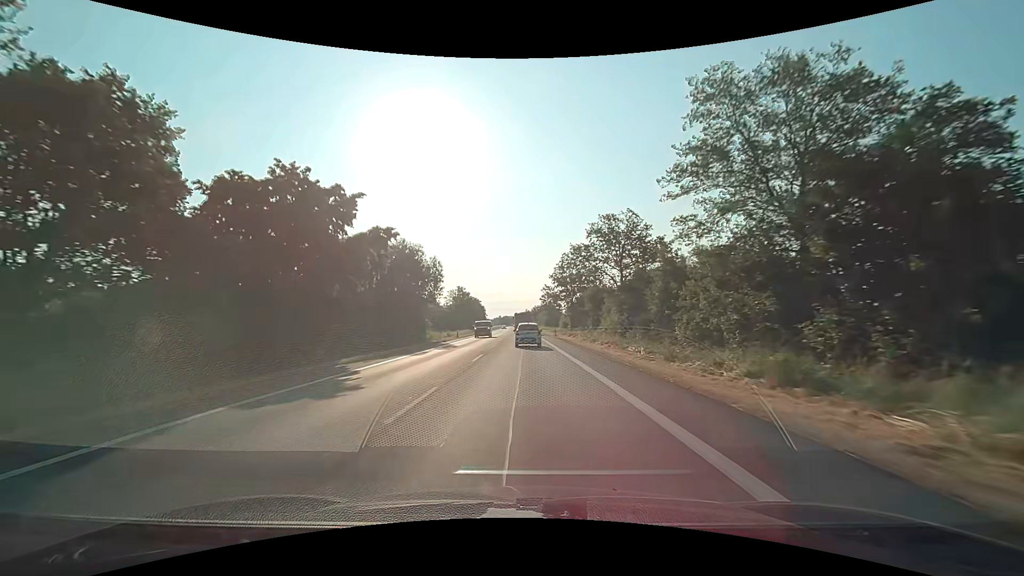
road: primary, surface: asphalt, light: Day
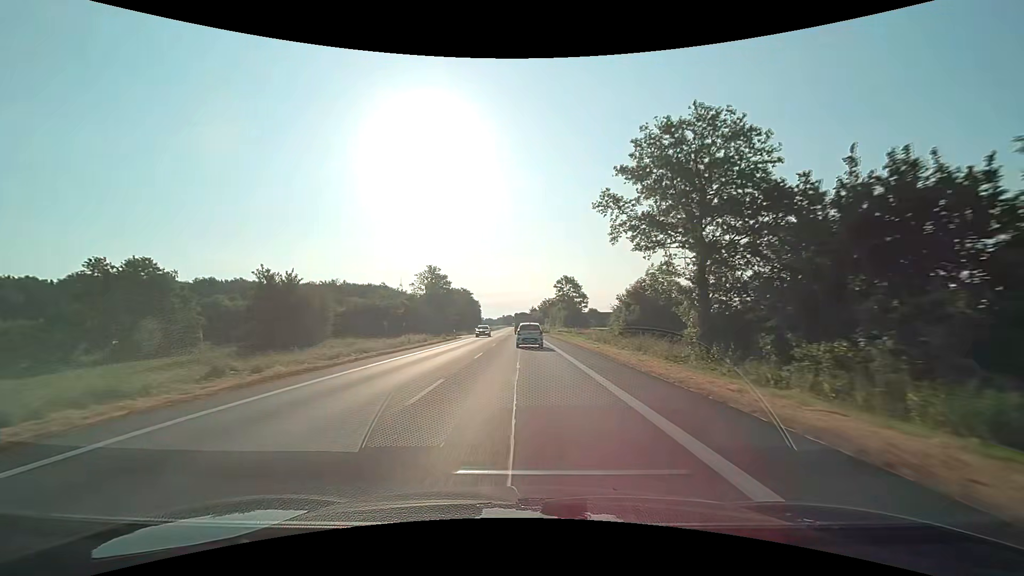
(-0.2, +58.6) m; -1°
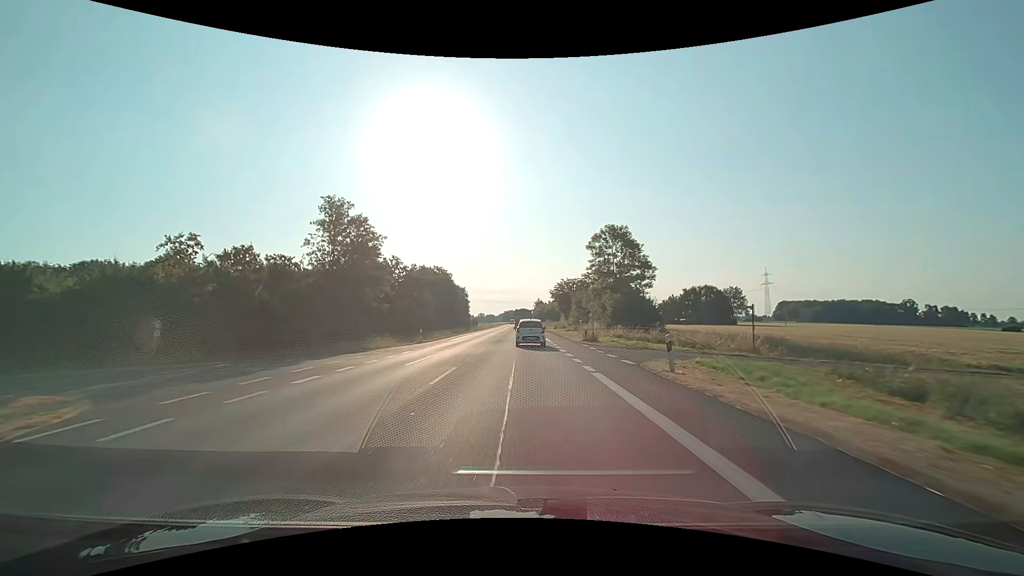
(-0.2, +57.6) m; 0°
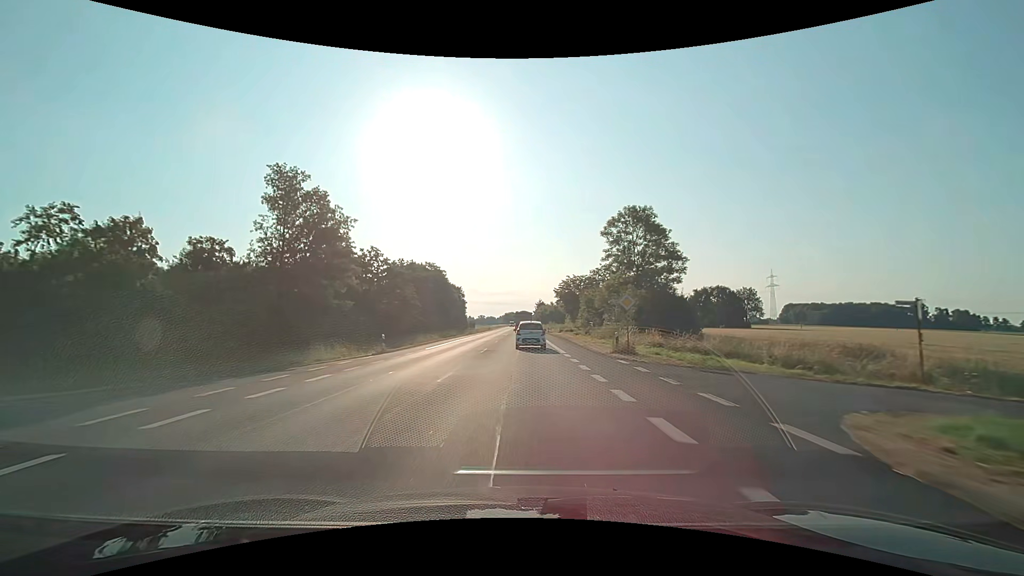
(0.0, +11.0) m; 0°
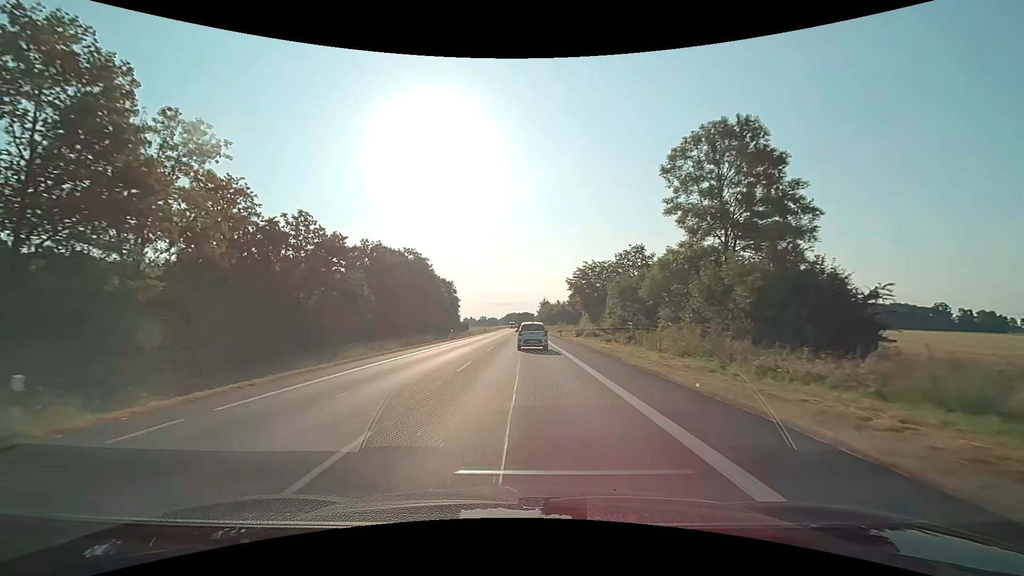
(-0.1, +21.3) m; 0°
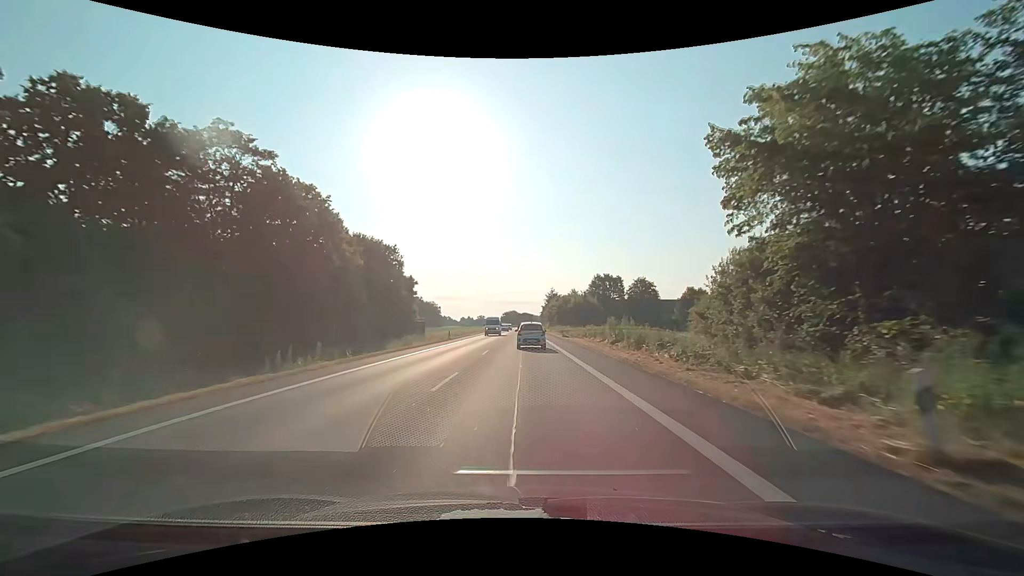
(-0.1, +52.2) m; 0°
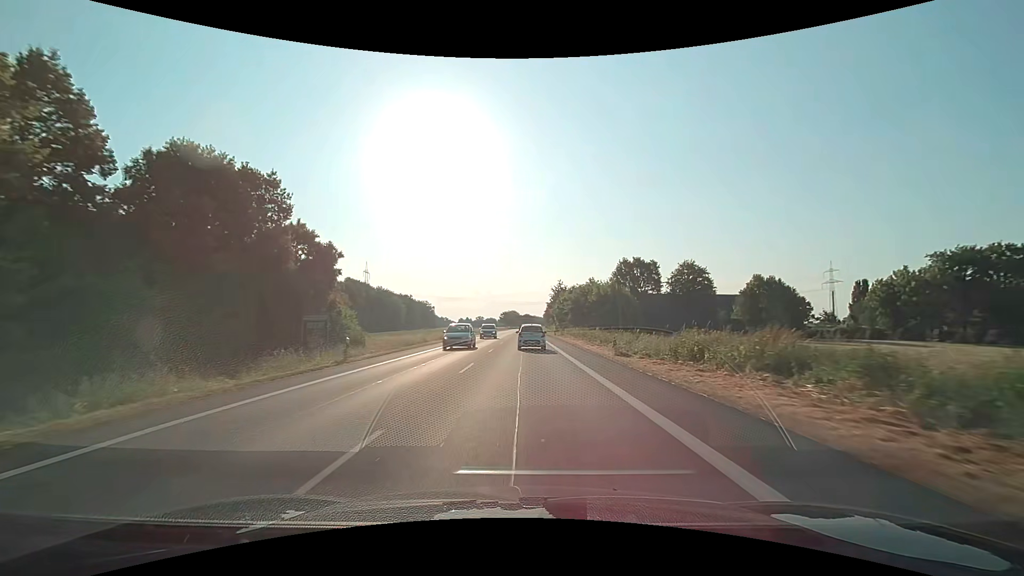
(0.0, +31.6) m; 0°
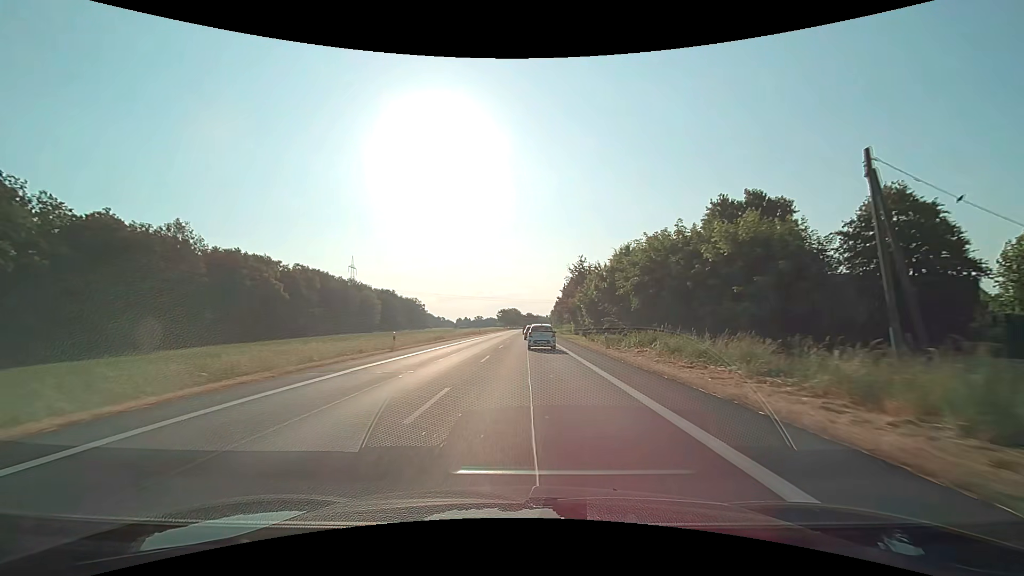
(-0.3, +43.7) m; 0°
(0, +10) (0, +20) (0, +30) (+1, +40) (+1, +50) (+1, +60) (+1, +70) (+1, +80) (+2, +90) (+2, +100) m
